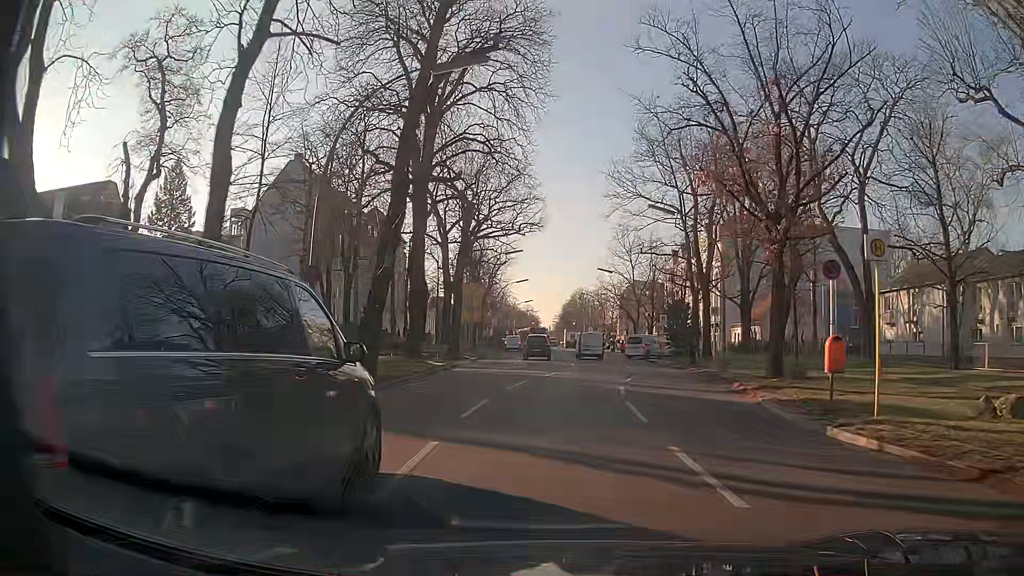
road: secondary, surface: asphalt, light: Day
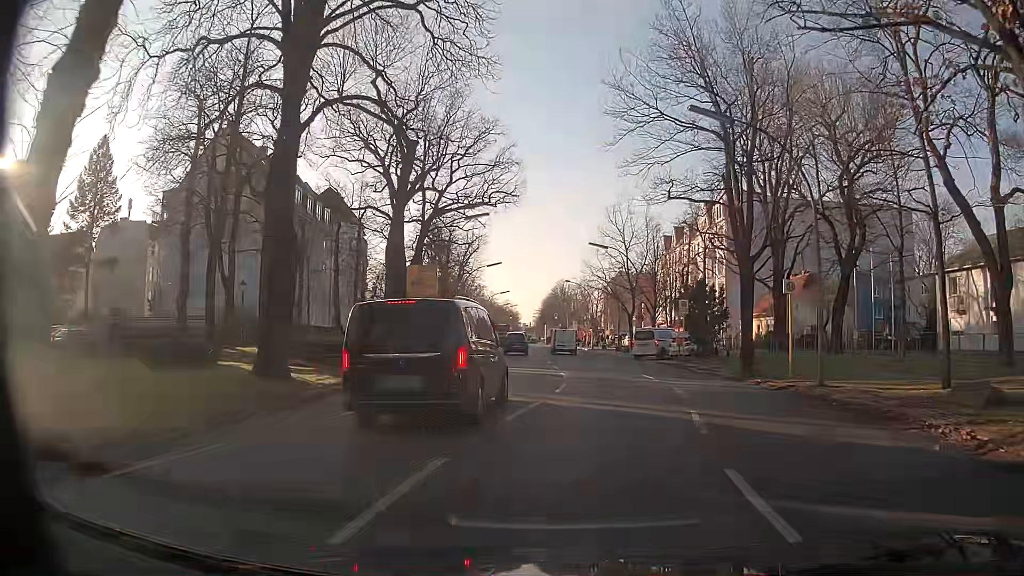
(0.0, +13.8) m; +1°
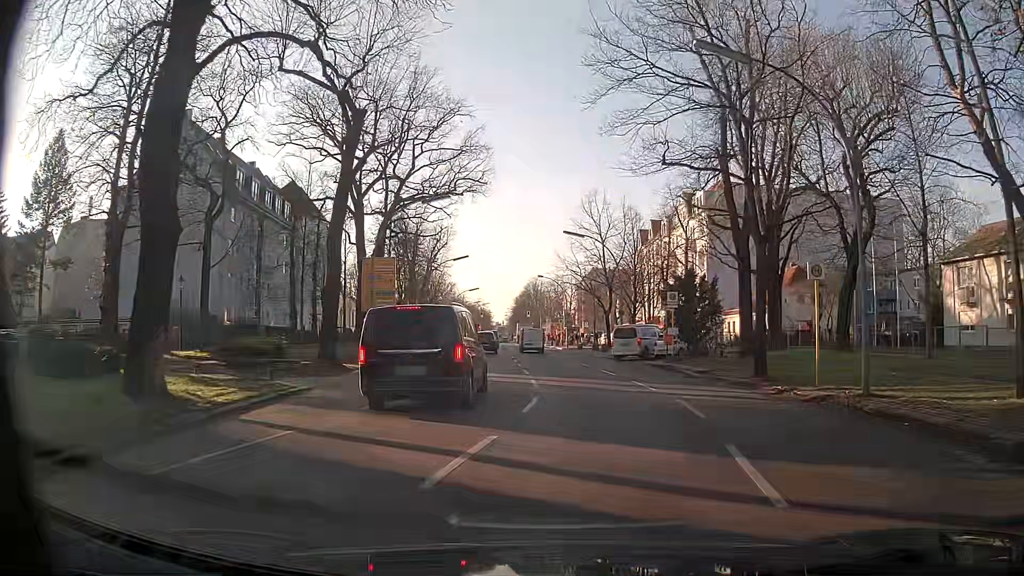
(+0.2, +4.5) m; +4°
(0, +10) (0, +20) (0, +30) (-1, +40) (-2, +50) (-3, +60) (-4, +70) (-5, +80) (-6, +90) (-7, +100) m
